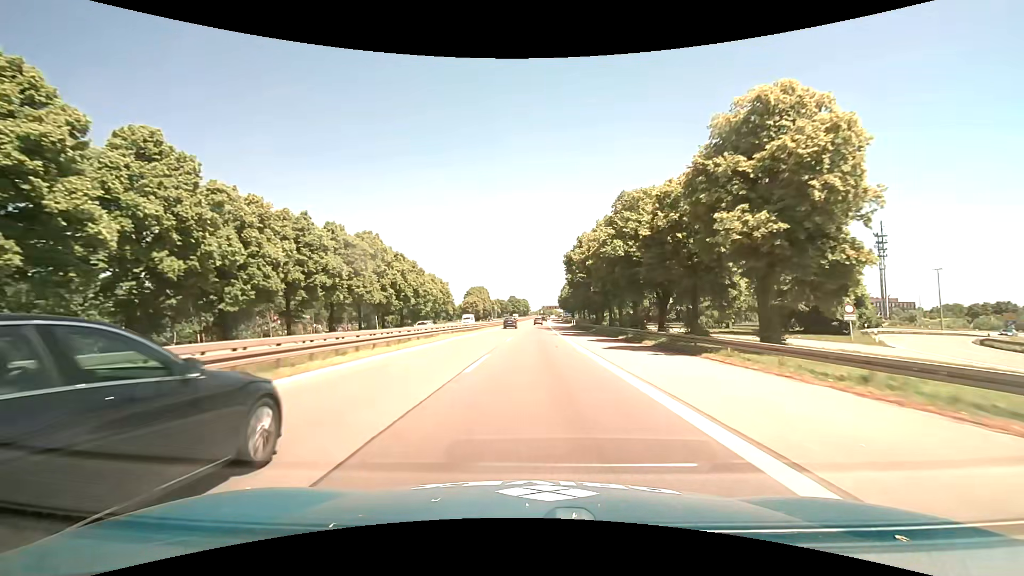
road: motorway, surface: asphalt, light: Day
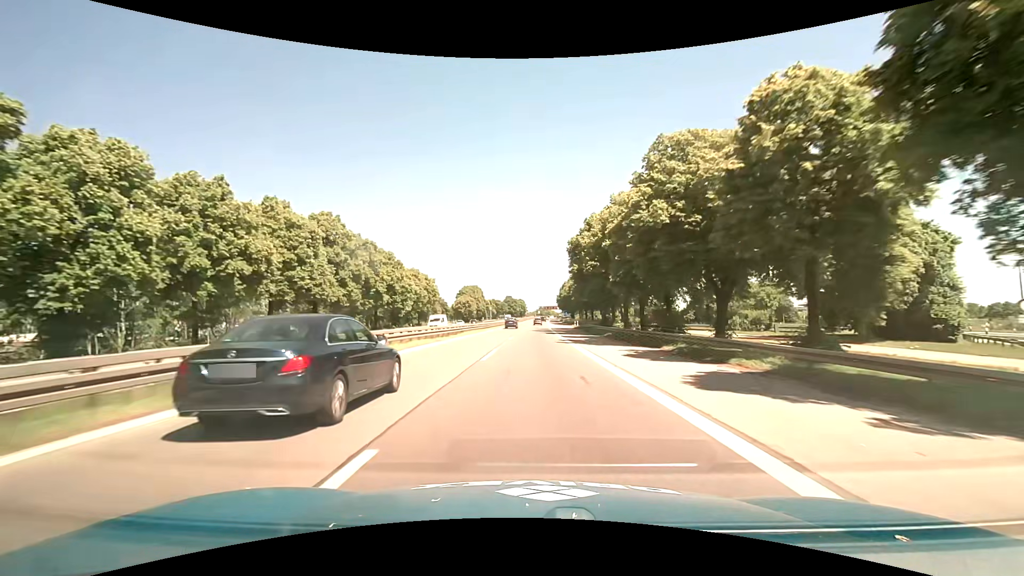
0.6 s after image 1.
(0.0, +13.7) m; 0°
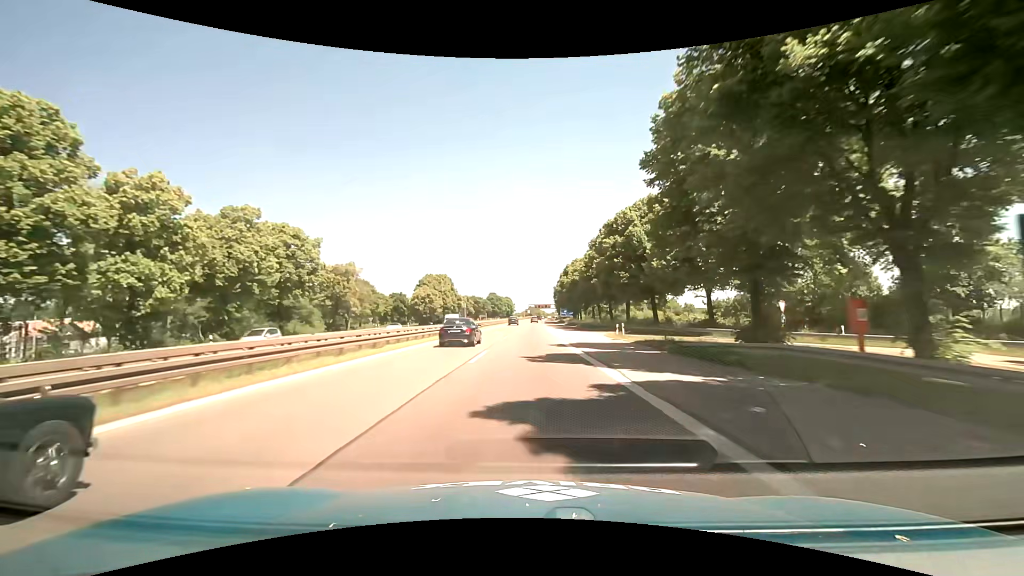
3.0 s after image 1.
(+0.4, +55.4) m; +1°
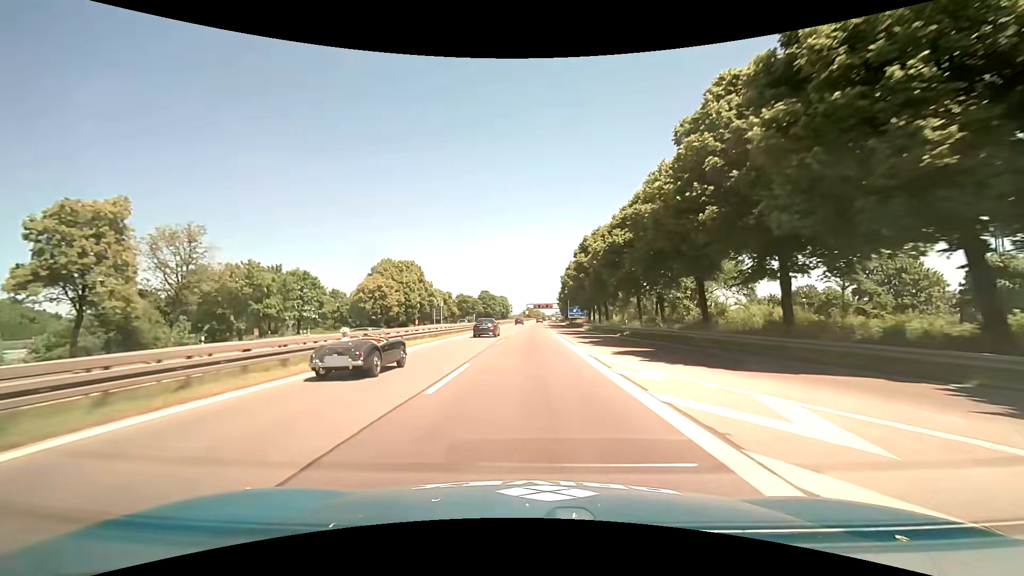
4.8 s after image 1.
(+0.4, +42.4) m; 0°
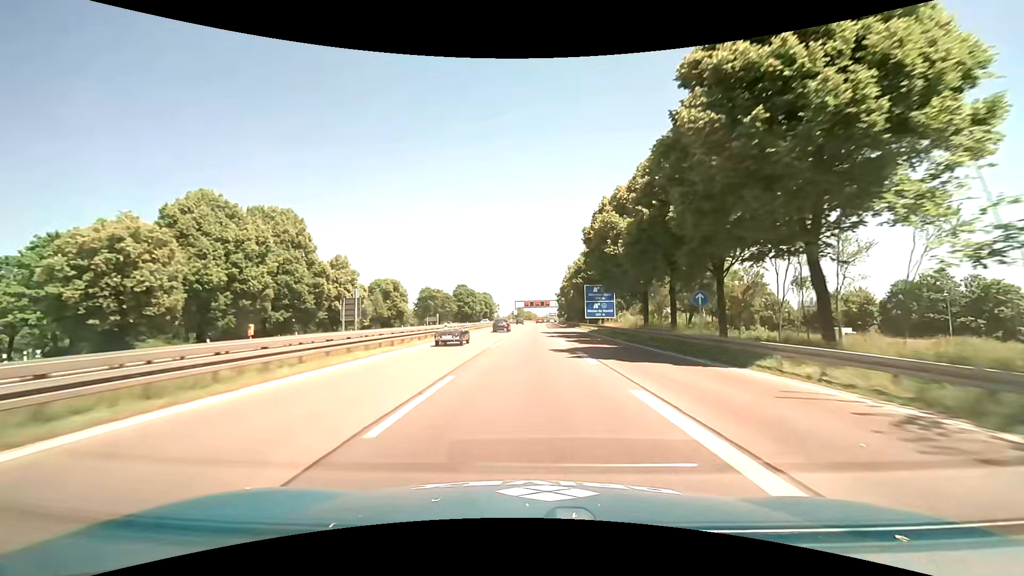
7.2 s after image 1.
(+0.6, +57.3) m; +1°
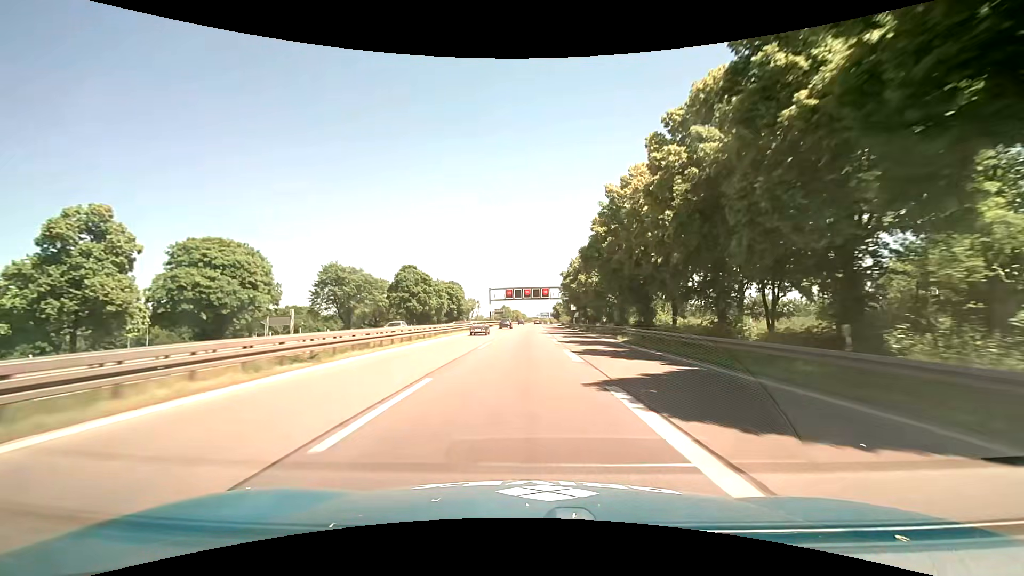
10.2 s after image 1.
(+1.1, +72.4) m; +1°
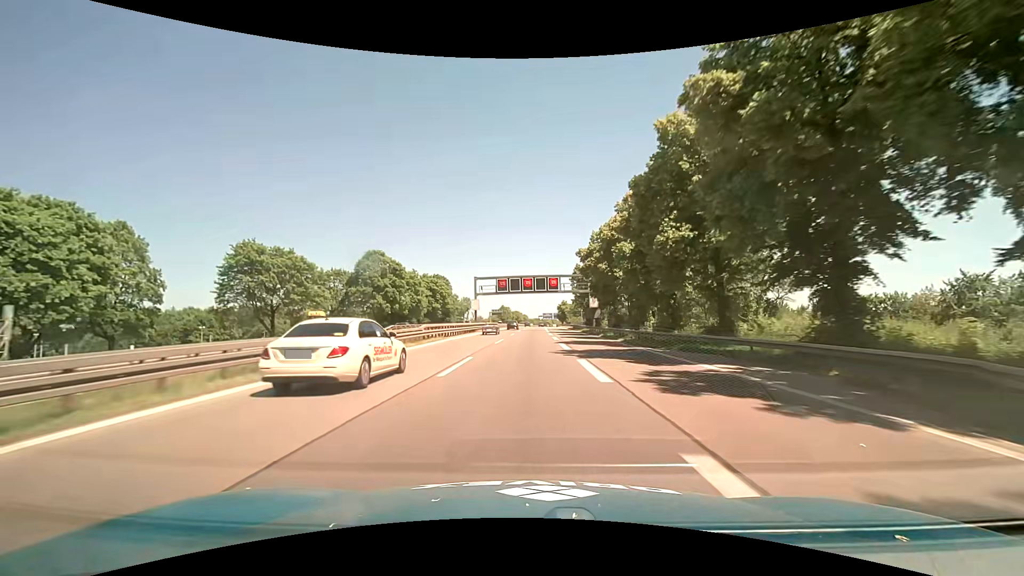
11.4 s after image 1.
(0.0, +29.1) m; 0°
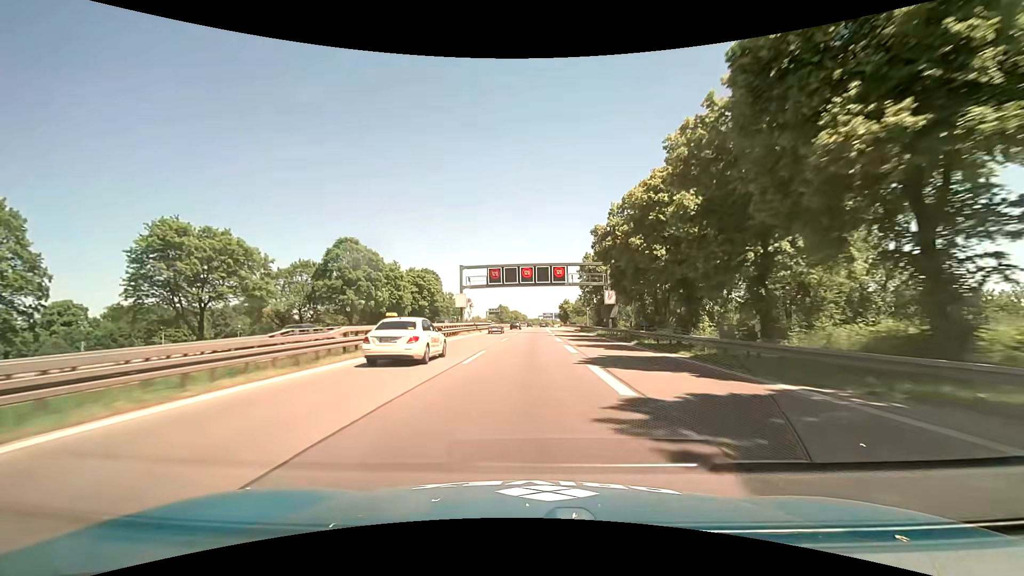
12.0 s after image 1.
(0.0, +14.6) m; 0°
(0, +10) (0, +20) (0, +30) (0, +40) (0, +50) (0, +60) (0, +70) (+1, +80) (+1, +90) (+1, +100) m
